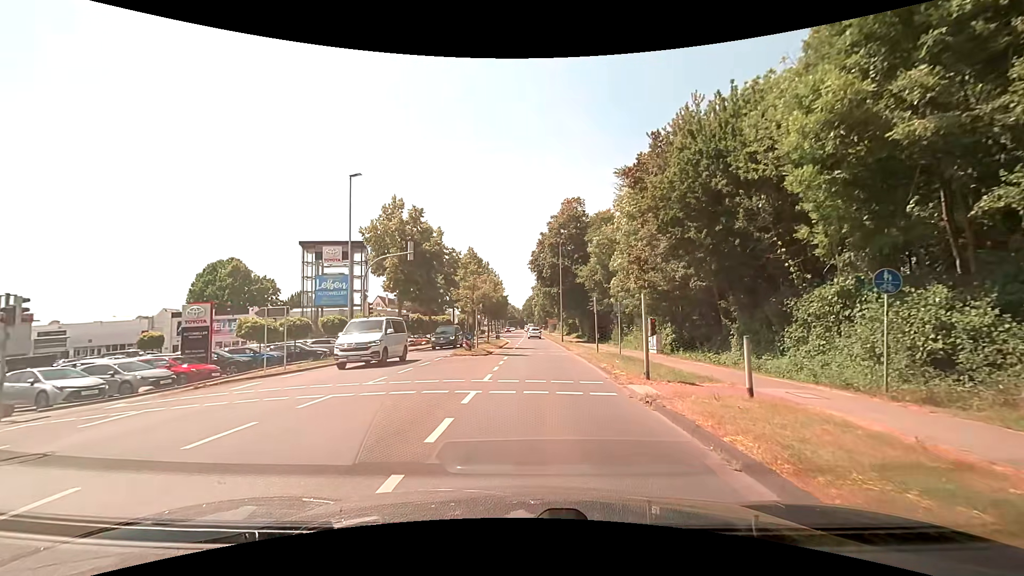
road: secondary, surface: asphalt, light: Day
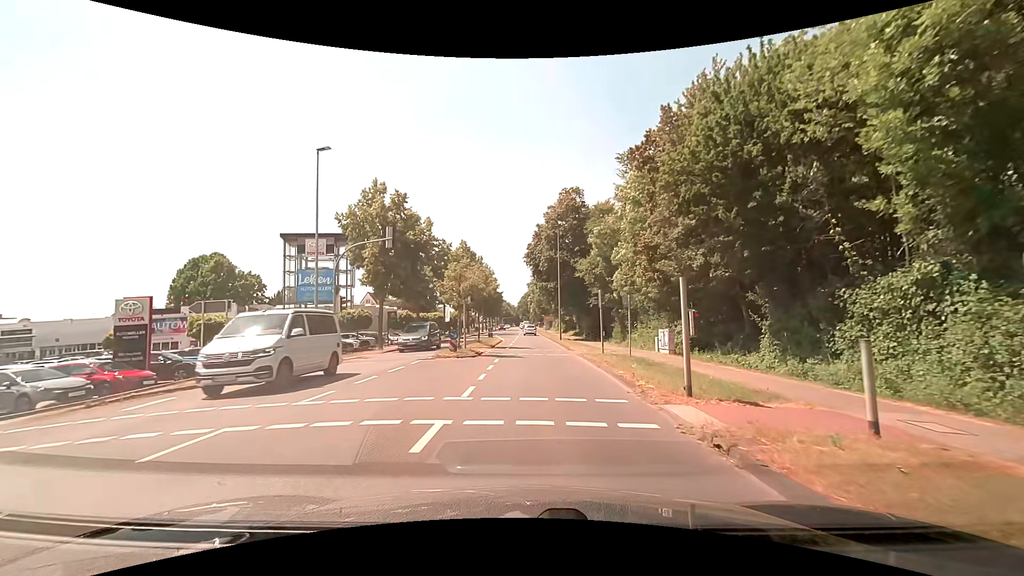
(0.0, +3.8) m; 0°
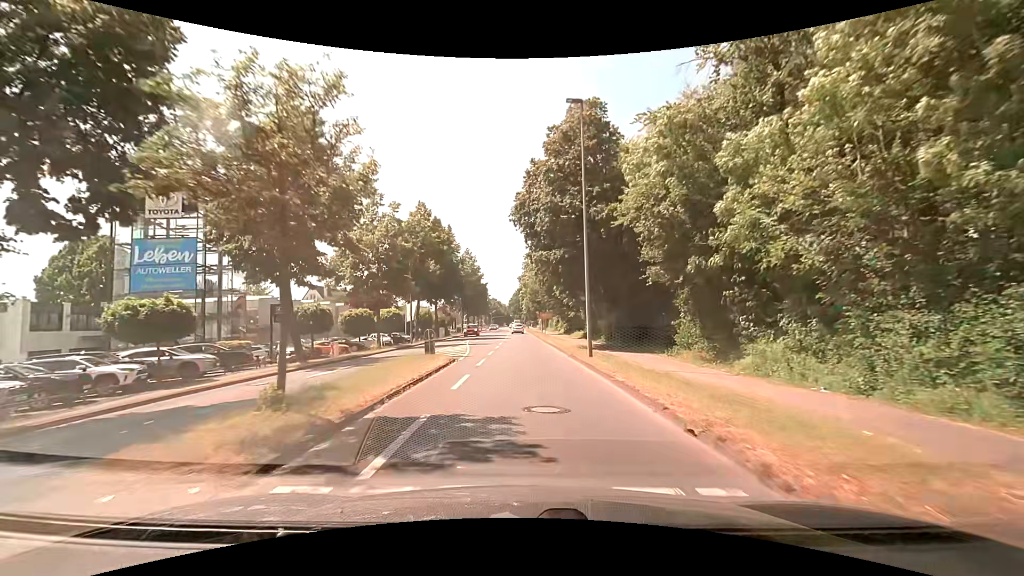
(+0.6, +25.6) m; +1°
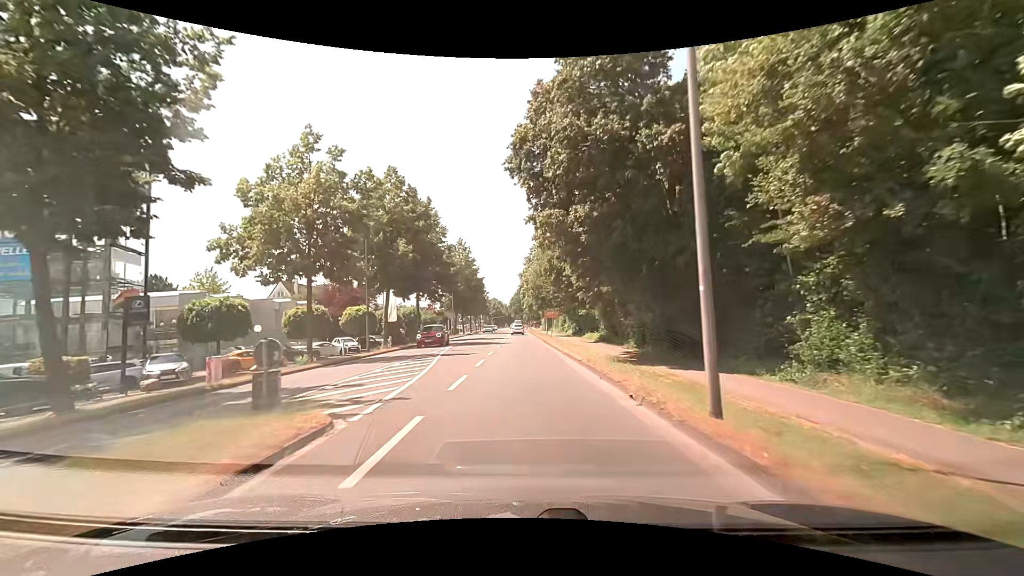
(+0.1, +12.6) m; 0°
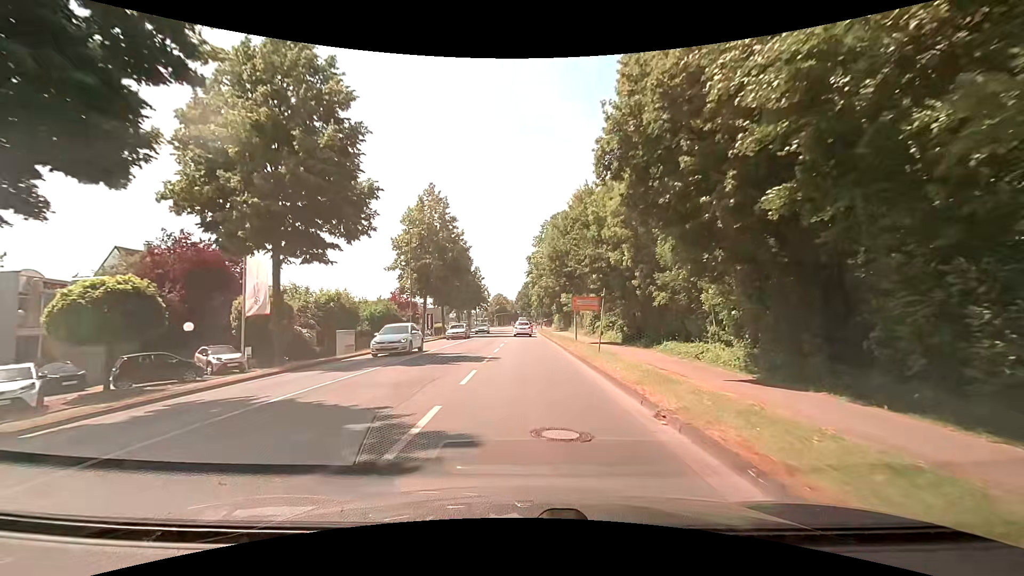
(-0.2, +32.4) m; -1°
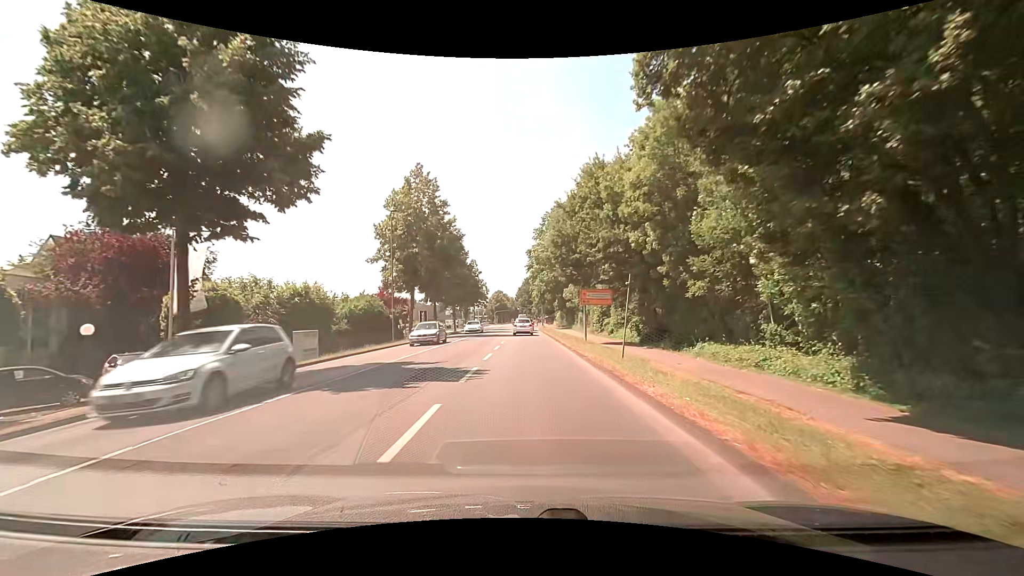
(+0.1, +6.0) m; +1°
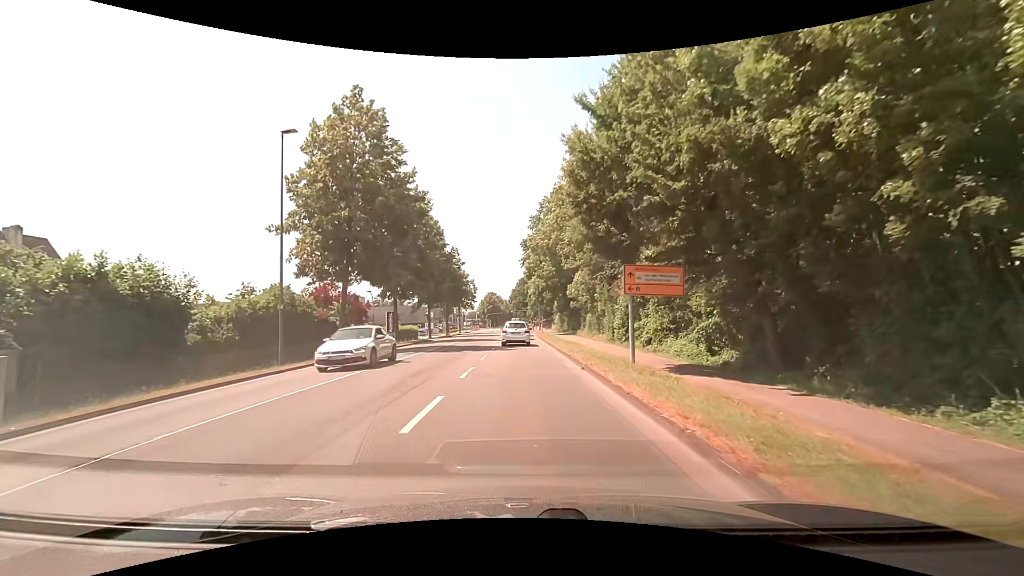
(0.0, +16.3) m; 0°
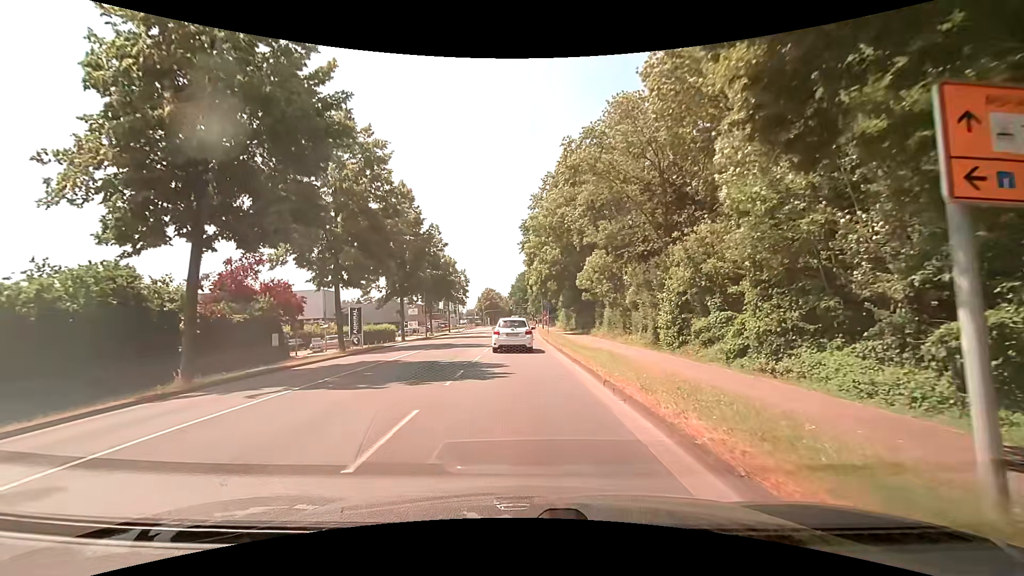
(+0.1, +13.7) m; +1°
(0, +10) (-1, +20) (-1, +30) (-1, +40) (-2, +50) (-3, +60) (-3, +70) (-4, +80) (-4, +90) (-5, +100) m
